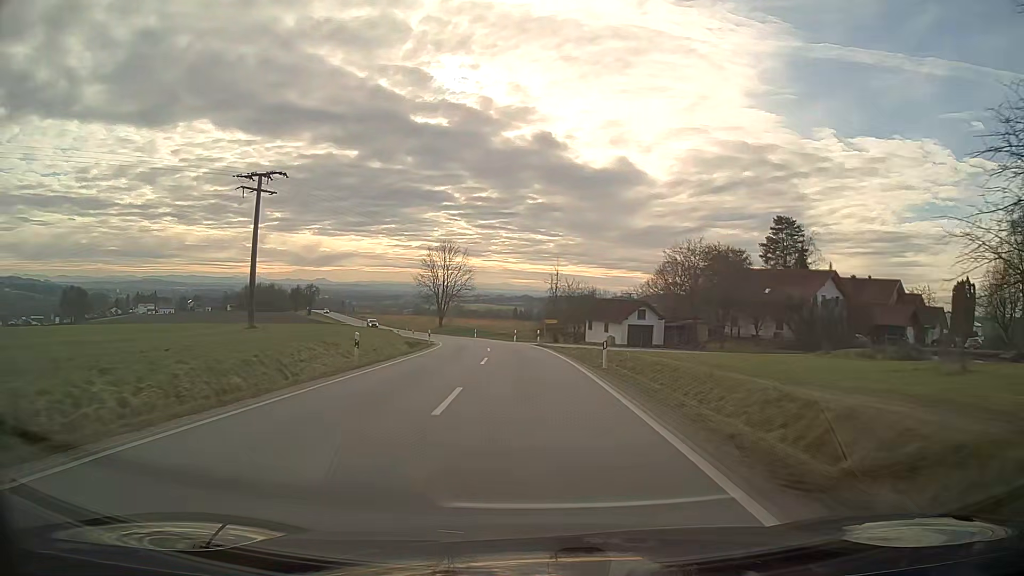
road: secondary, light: Day
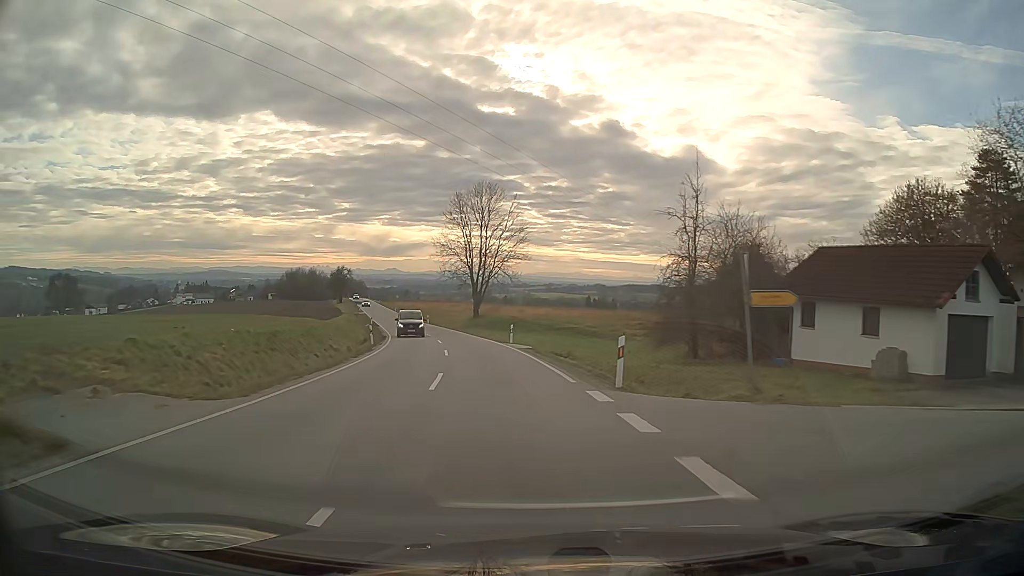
(-2.0, +44.9) m; -7°
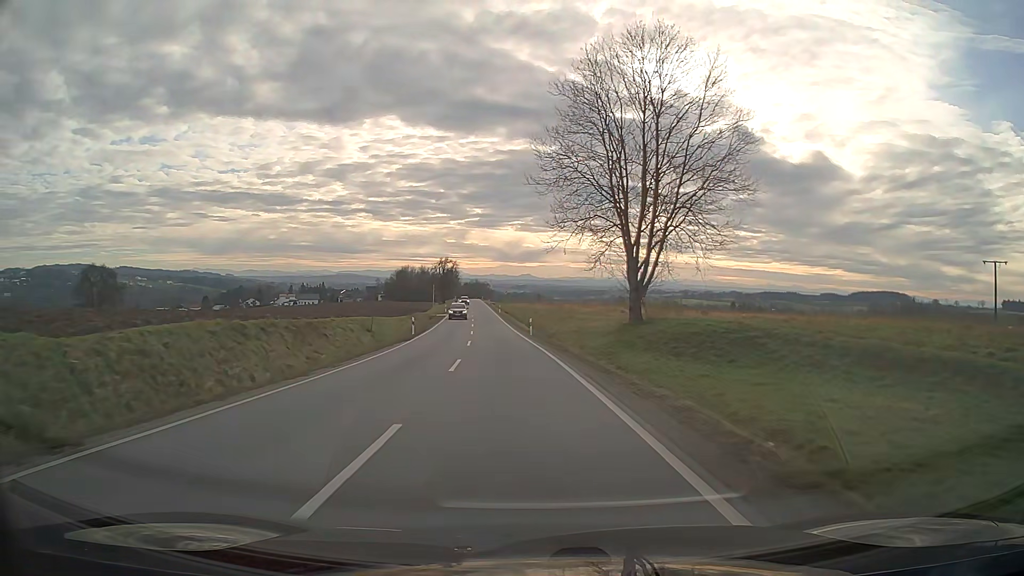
(-4.6, +44.5) m; -11°
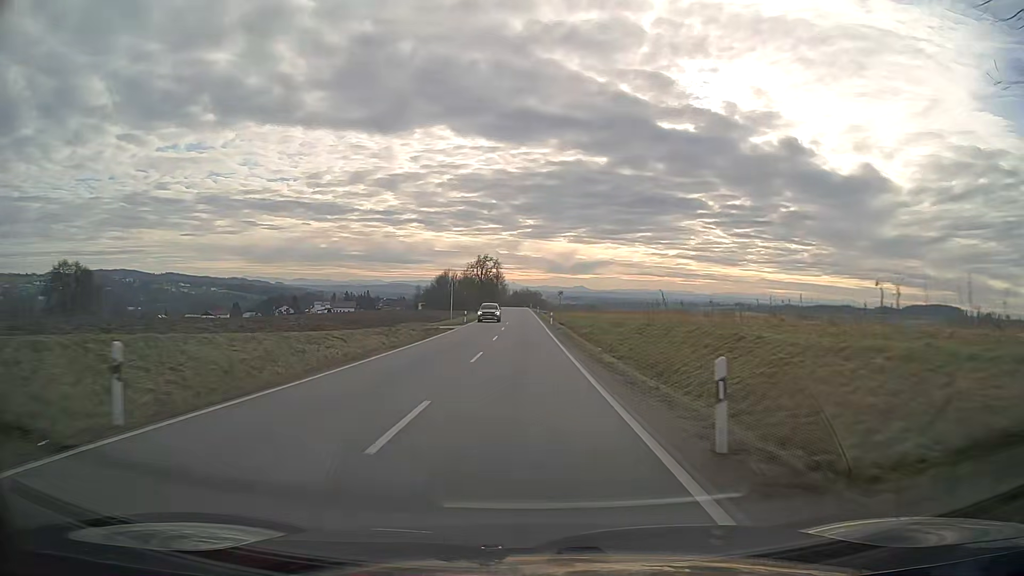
(-1.3, +34.1) m; -4°
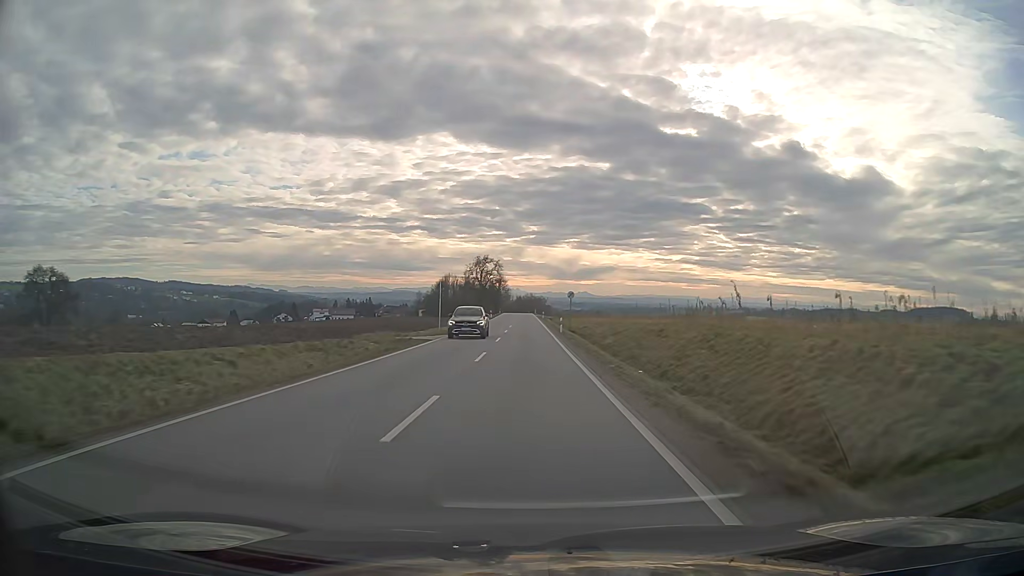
(-0.1, +11.5) m; 0°
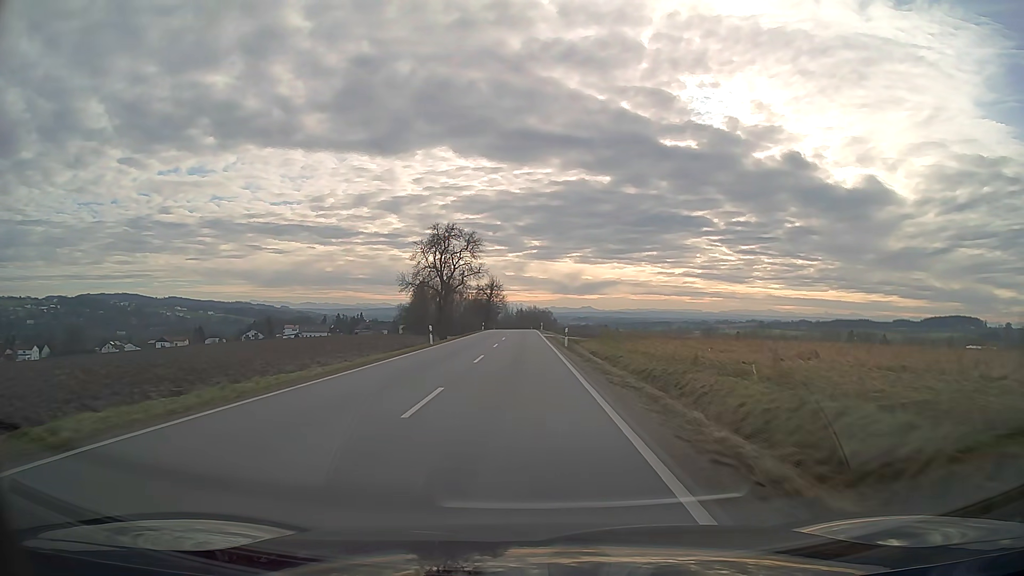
(-0.2, +58.3) m; -1°
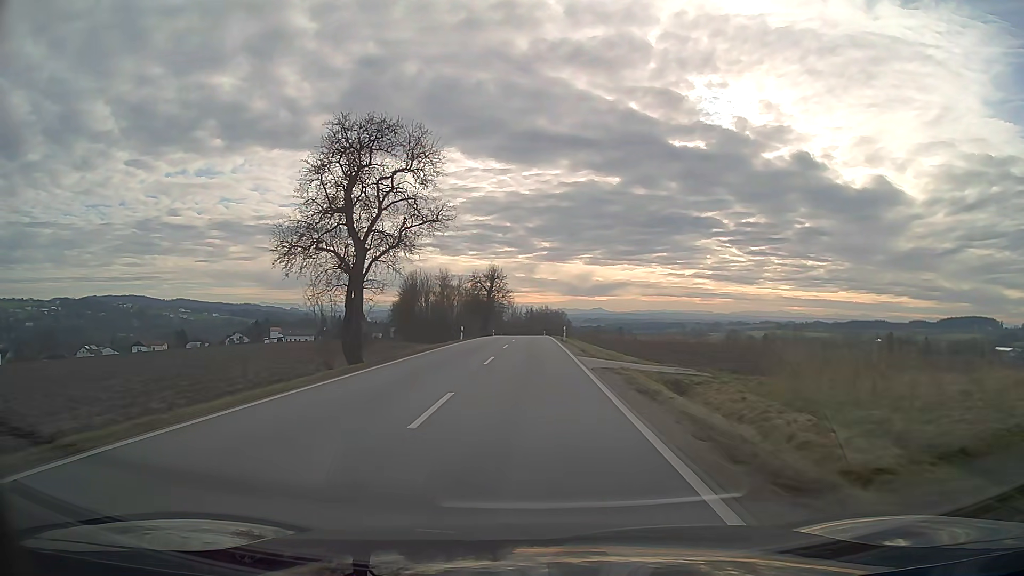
(-0.3, +37.2) m; -1°
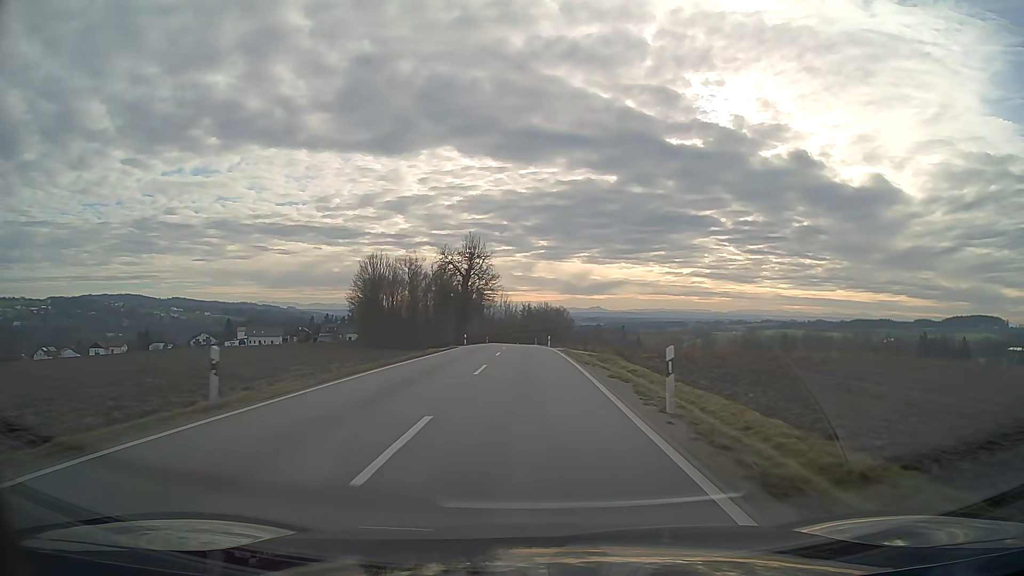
(0.0, +39.0) m; 0°
